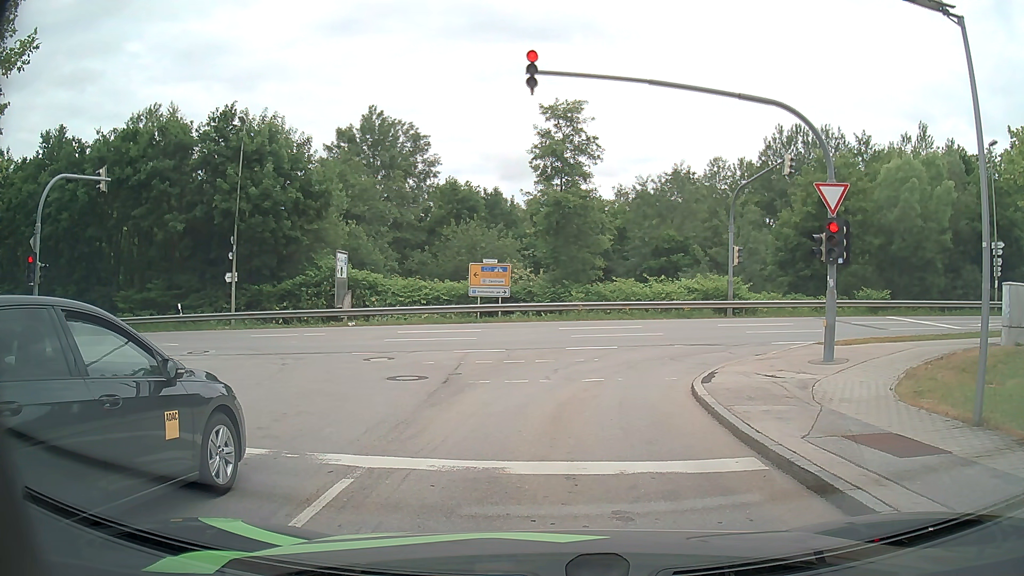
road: residential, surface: asphalt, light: Day
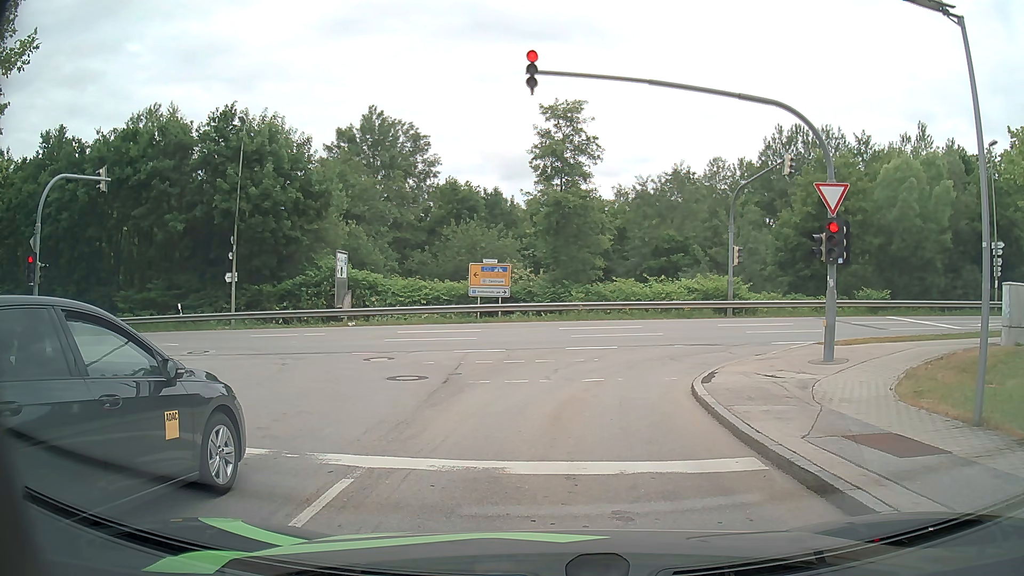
(0.0, 0.0) m; 0°
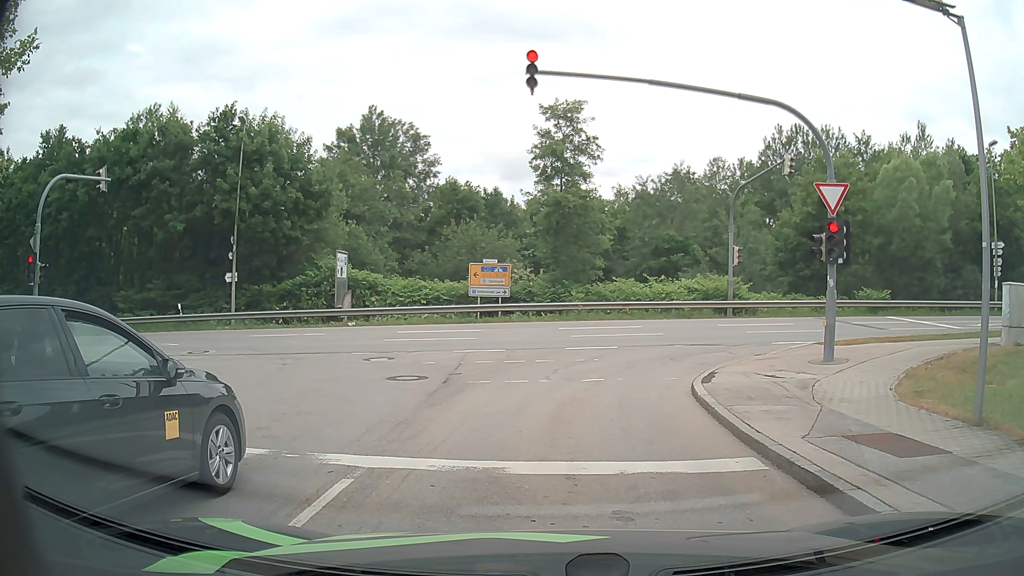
(0.0, 0.0) m; 0°
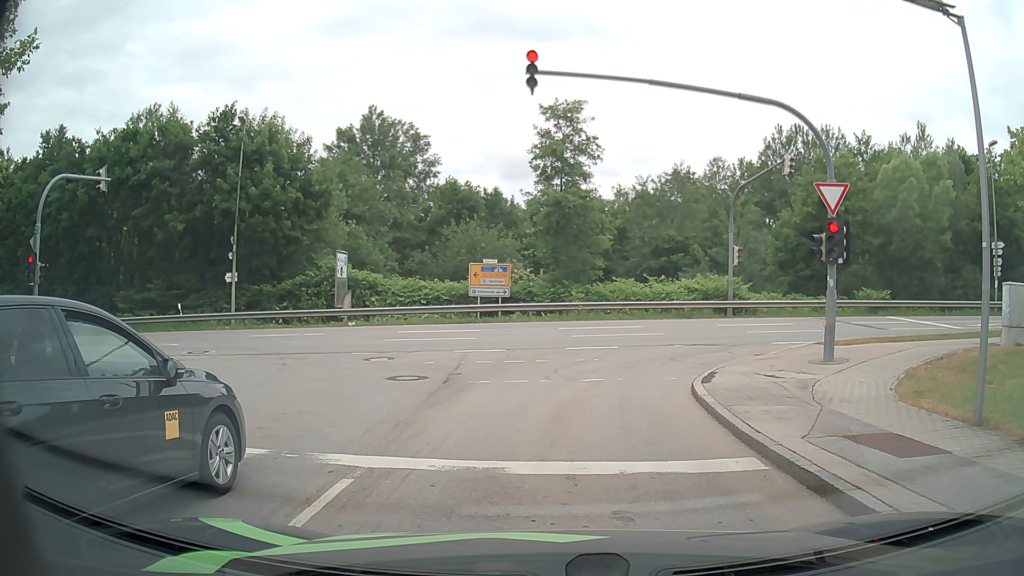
(0.0, 0.0) m; 0°
